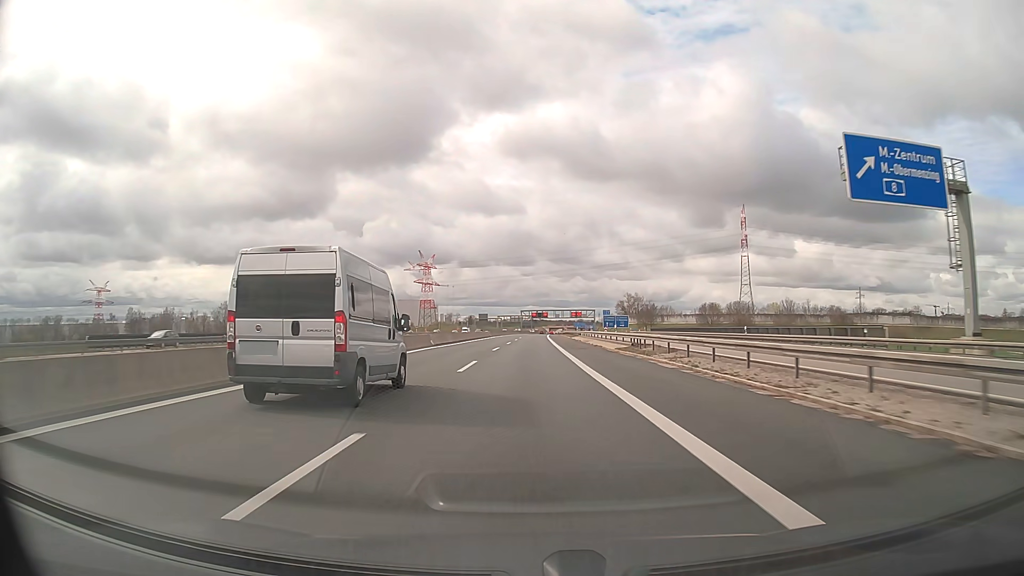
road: motorway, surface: asphalt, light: Day
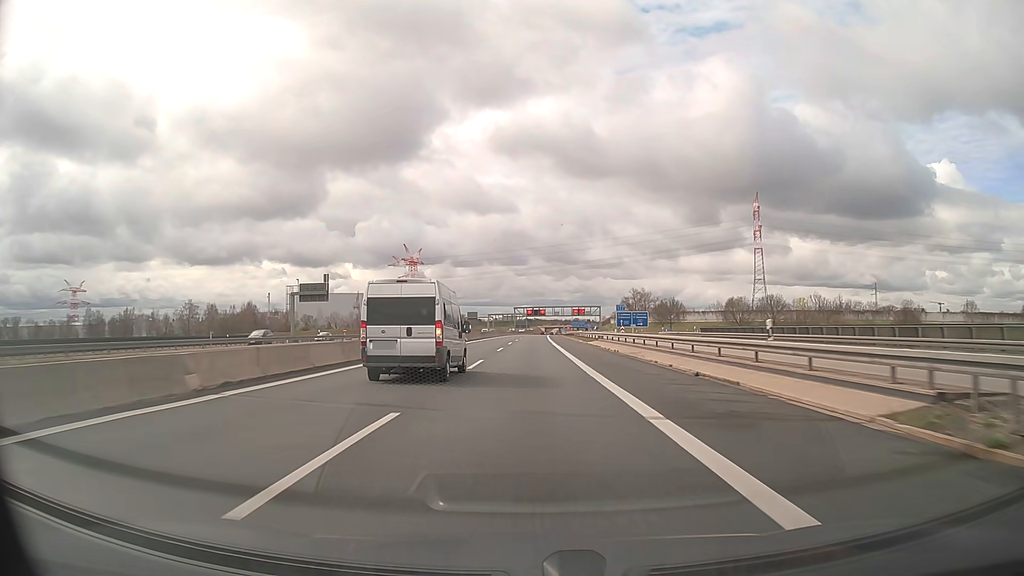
(+0.1, +33.6) m; +1°
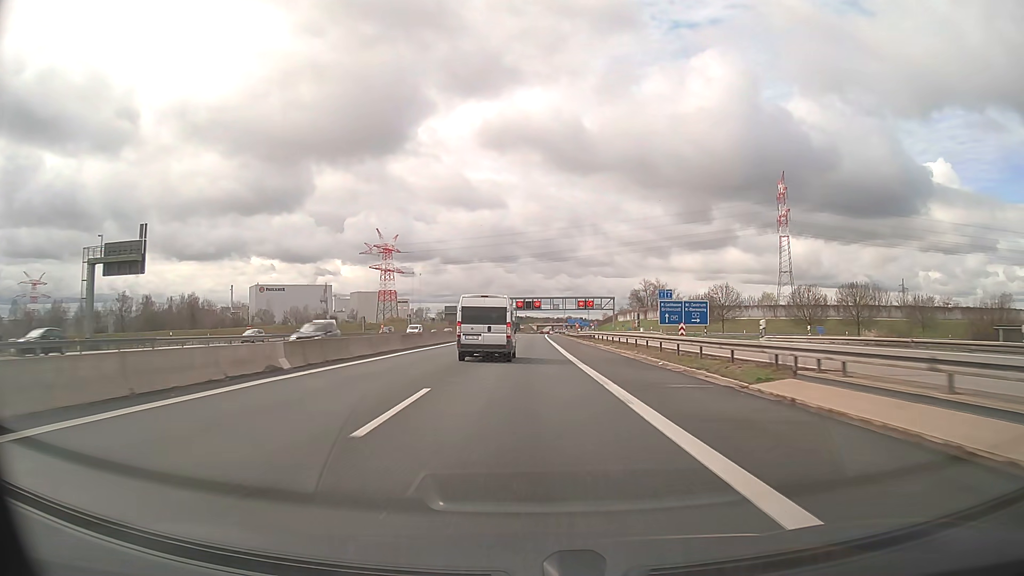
(+0.2, +50.5) m; +1°
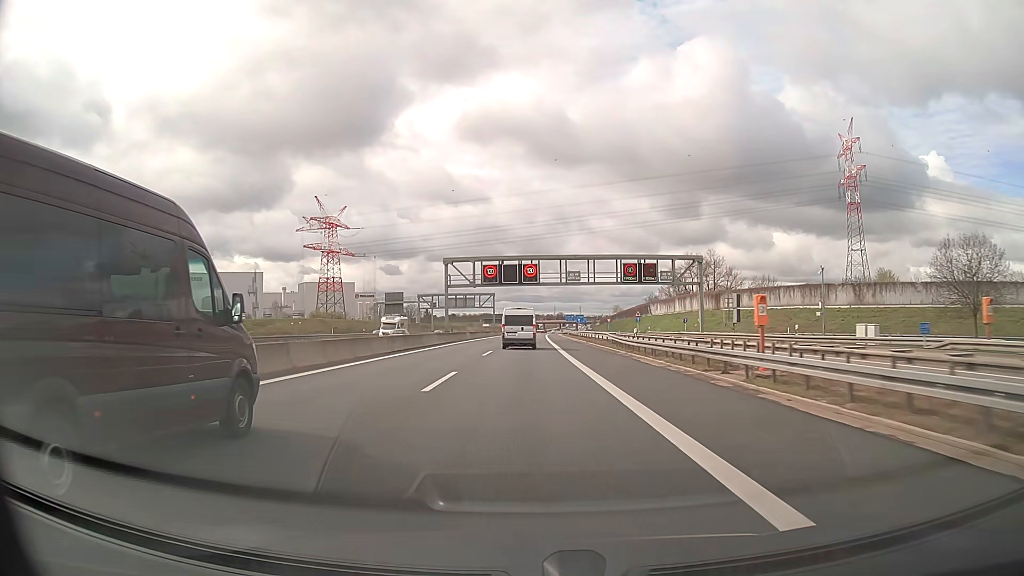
(+0.8, +84.1) m; +1°
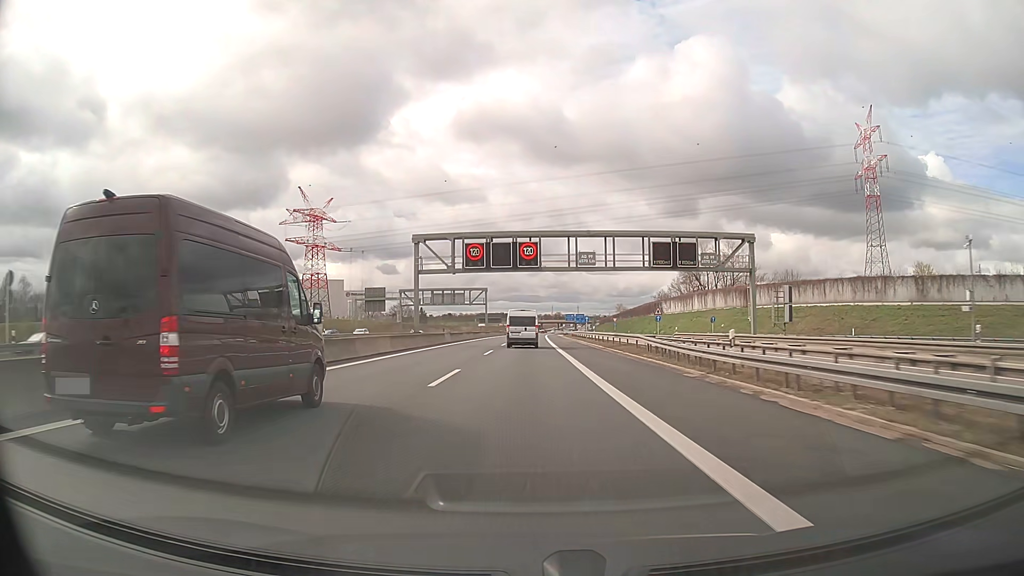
(0.0, +16.9) m; 0°
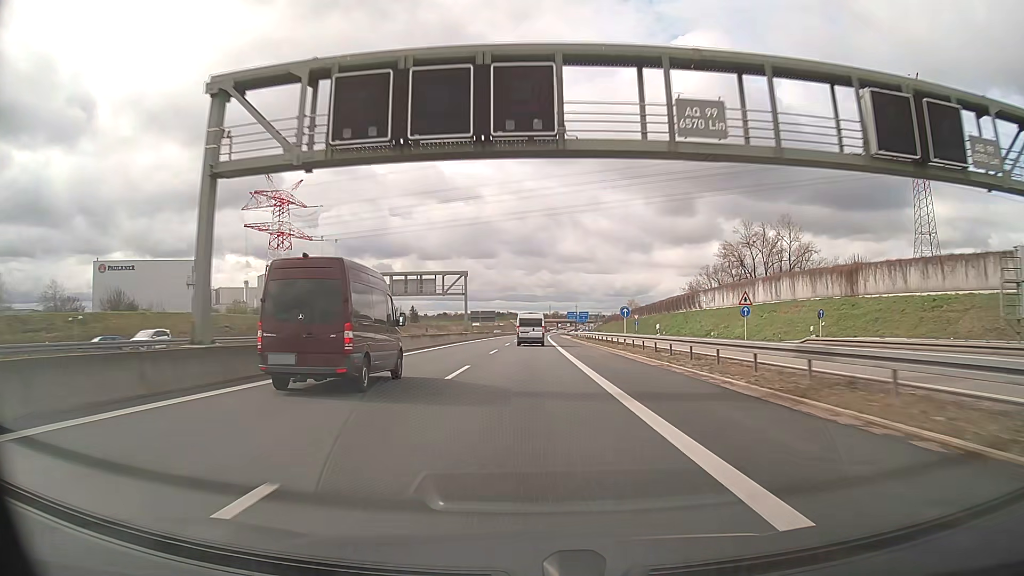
(+0.1, +33.7) m; 0°
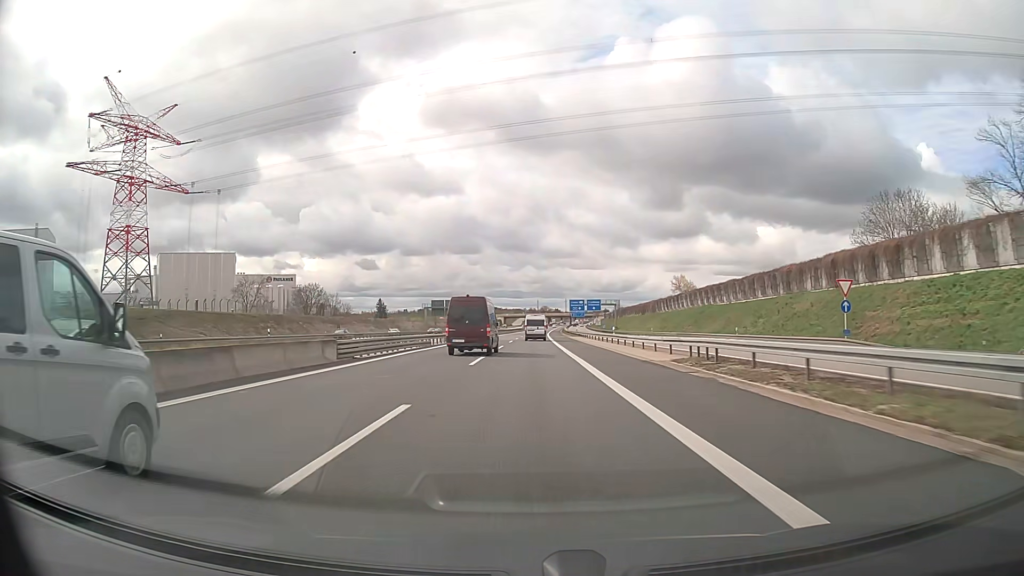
(+0.9, +84.1) m; +1°
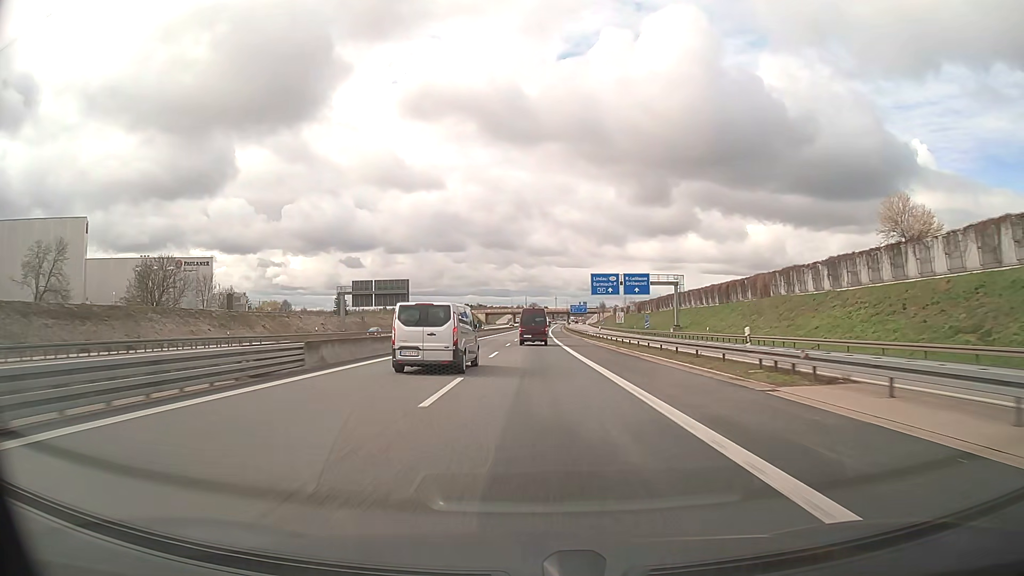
(+0.4, +84.2) m; +1°
(0, +10) (0, +20) (0, +30) (0, +40) (0, +50) (+1, +60) (+1, +70) (+1, +80) (+1, +90) (+2, +100) m
